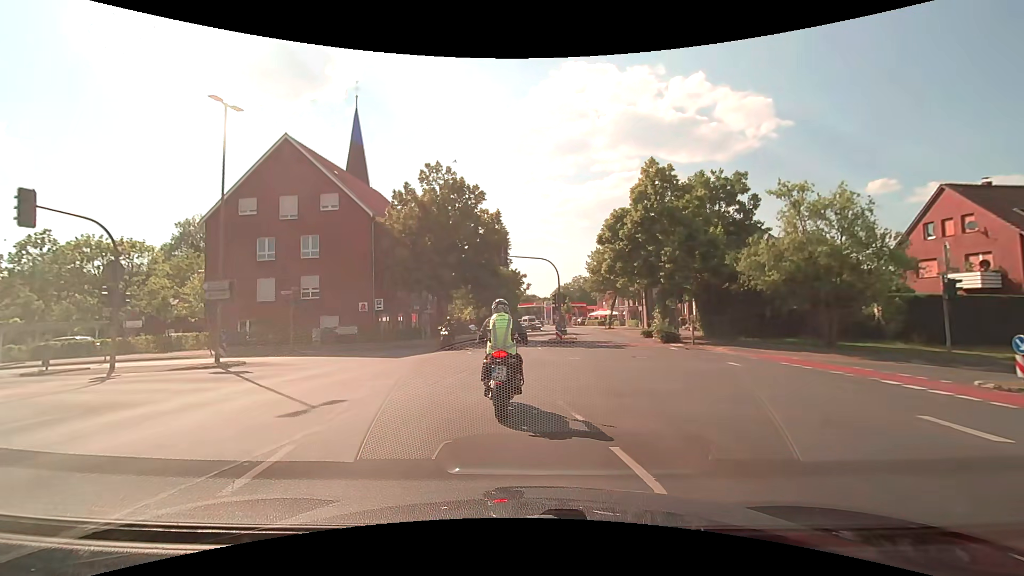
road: secondary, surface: asphalt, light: Day
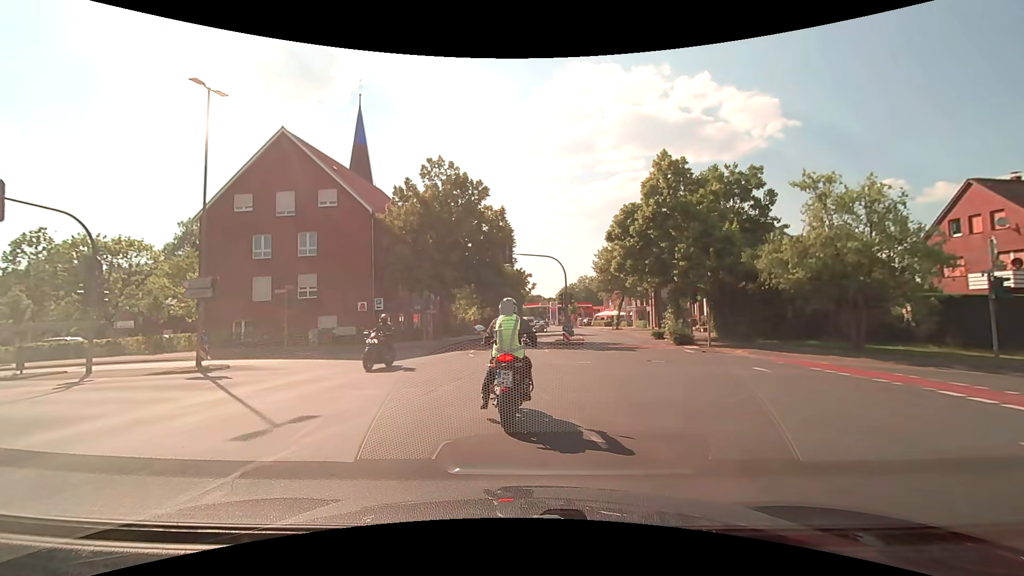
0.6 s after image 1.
(0.0, +1.4) m; 0°
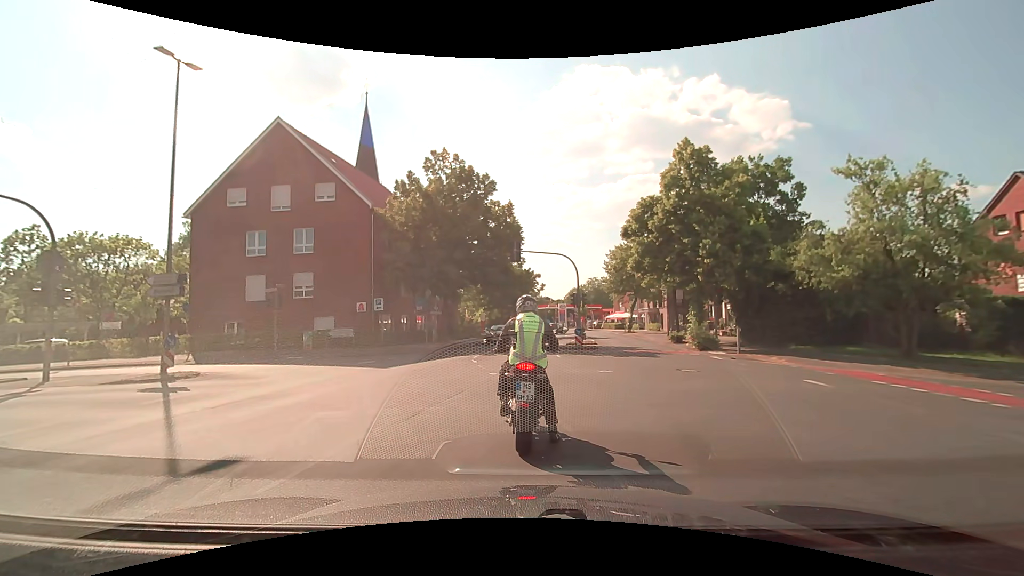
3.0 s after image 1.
(0.0, +2.0) m; -1°
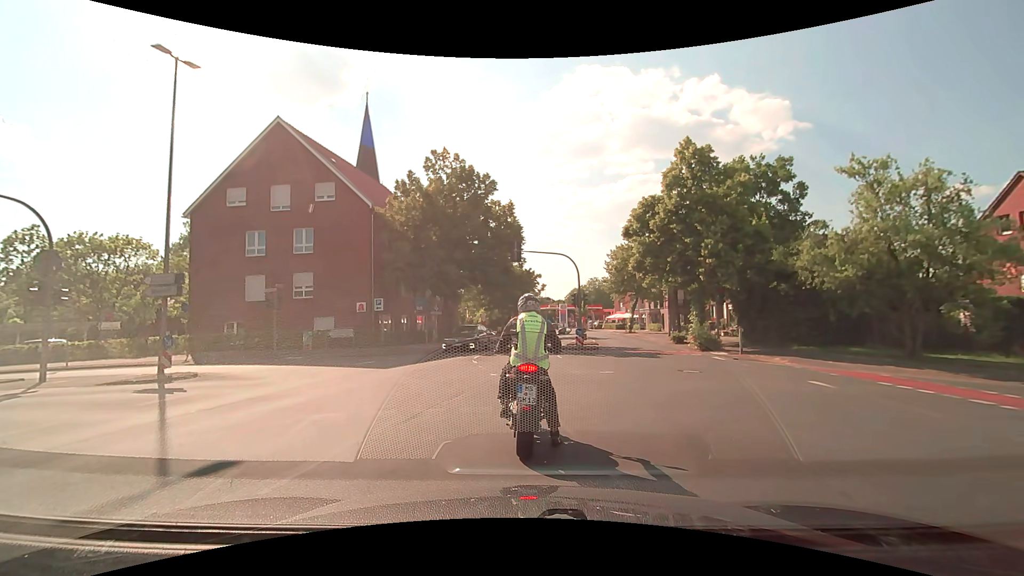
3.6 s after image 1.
(0.0, +0.2) m; 0°
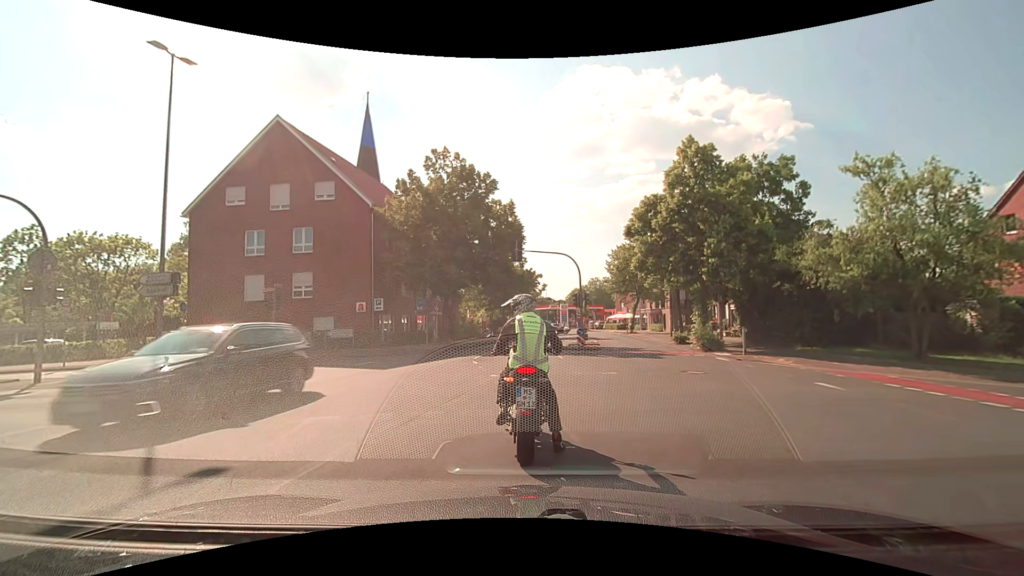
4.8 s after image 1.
(0.0, +0.2) m; 0°
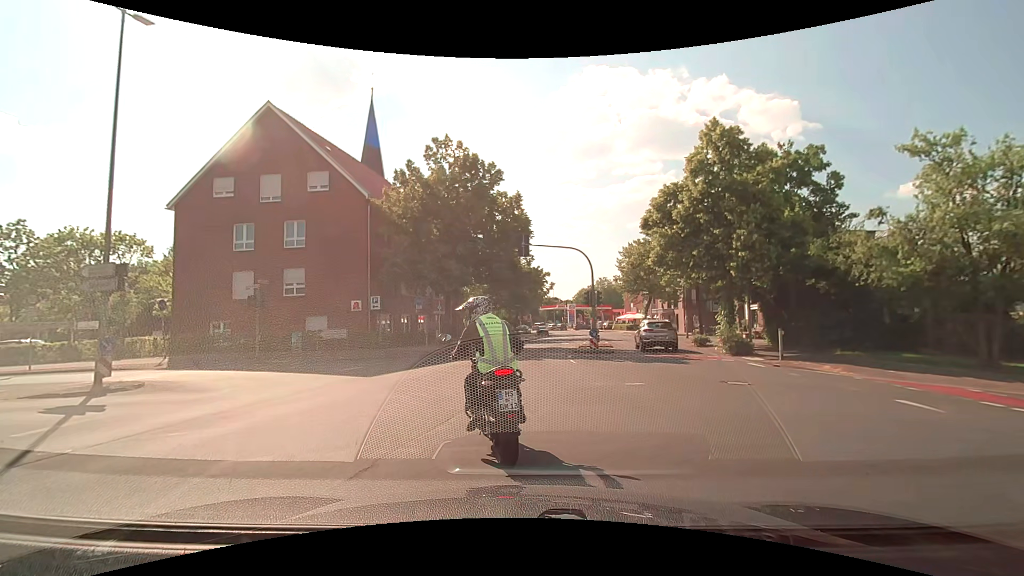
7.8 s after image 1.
(0.0, +2.4) m; 0°
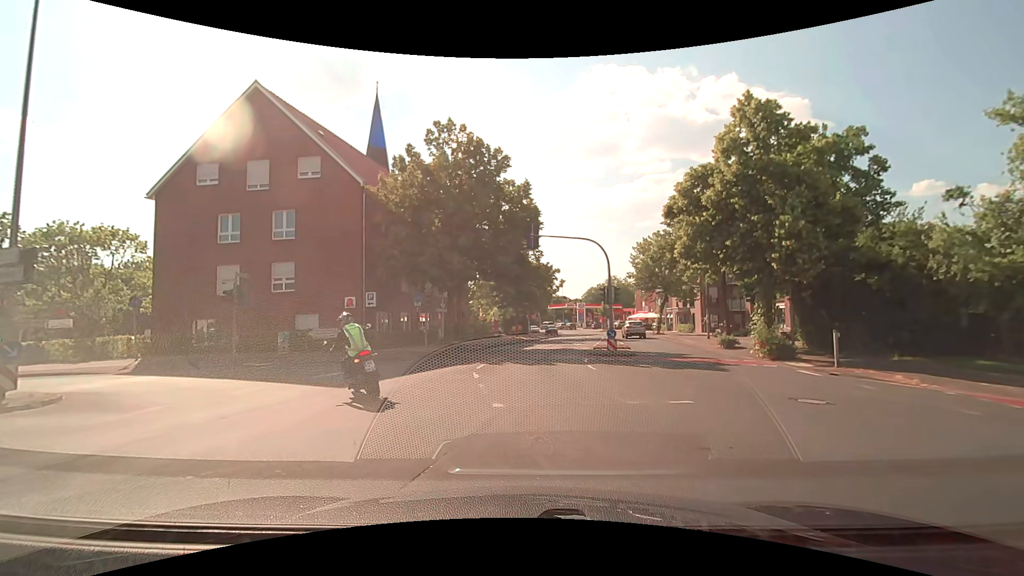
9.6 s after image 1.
(-0.1, +2.7) m; -2°
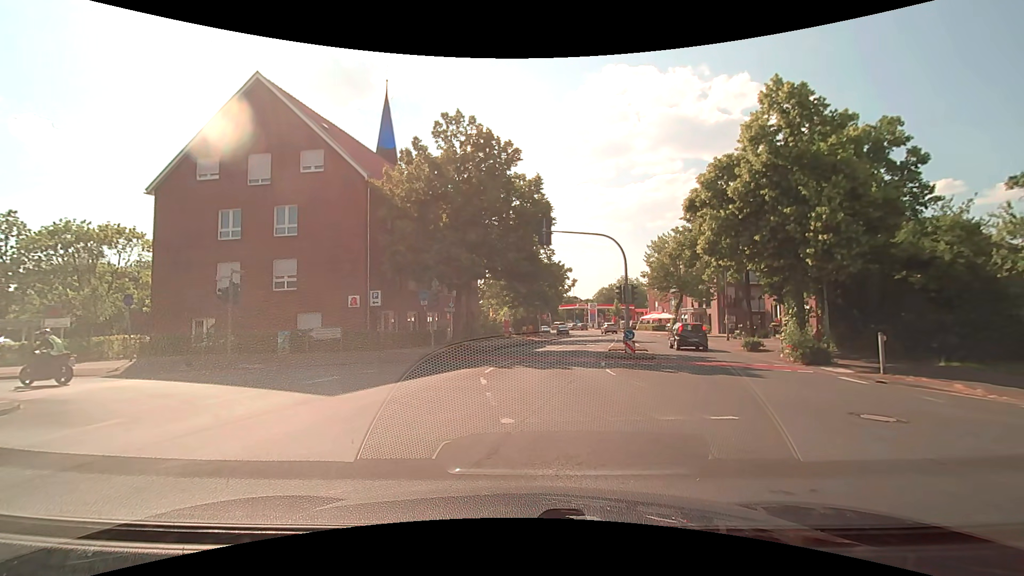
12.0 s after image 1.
(0.0, +1.2) m; 0°
